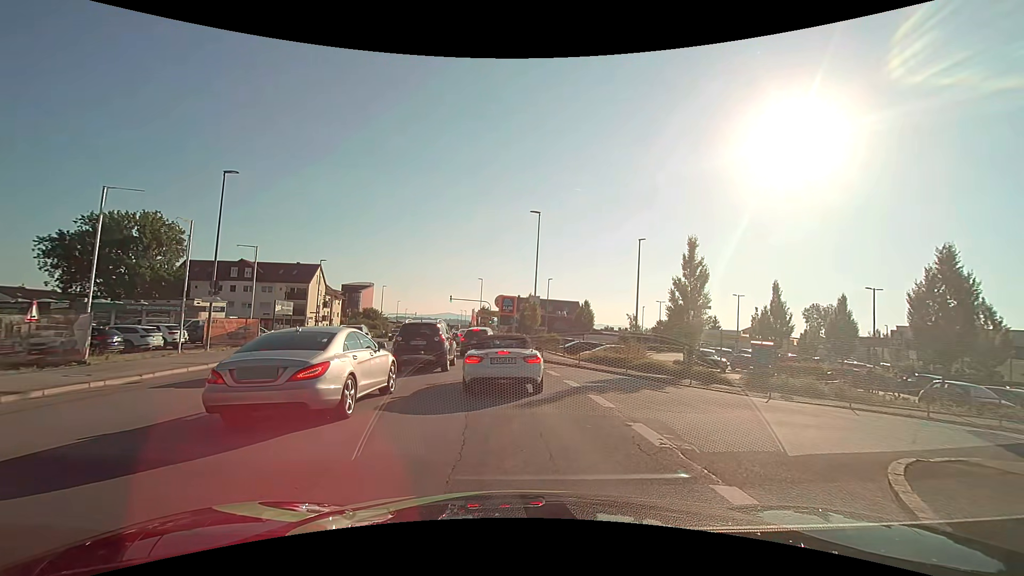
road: tertiary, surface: asphalt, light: Day
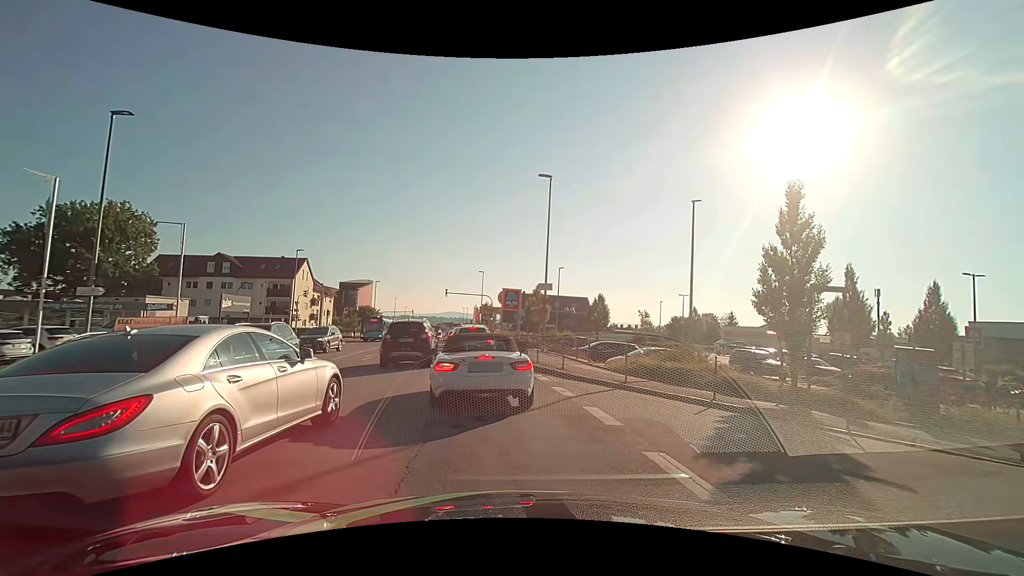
(-0.1, +8.2) m; 0°
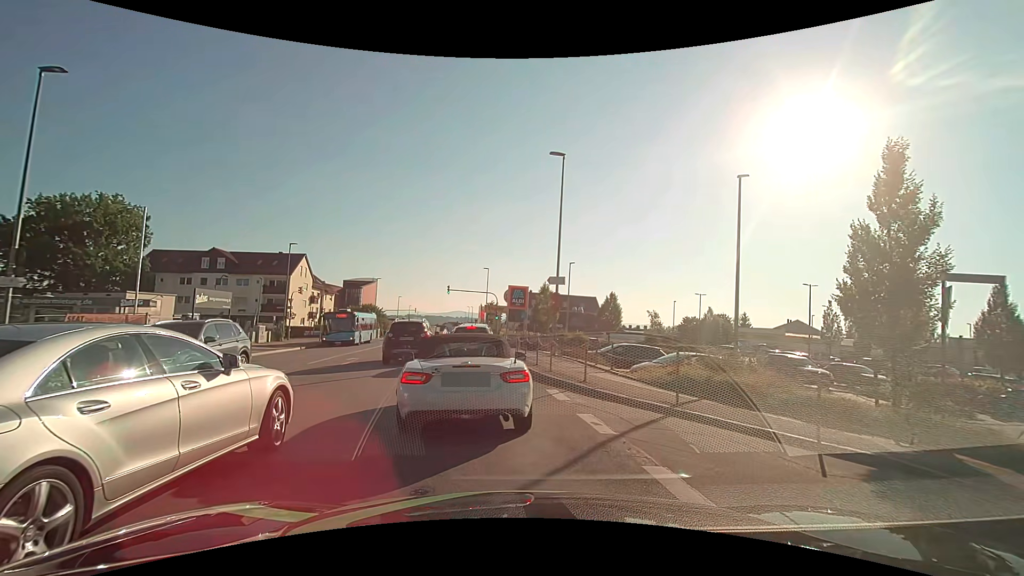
(-0.1, +3.5) m; -1°
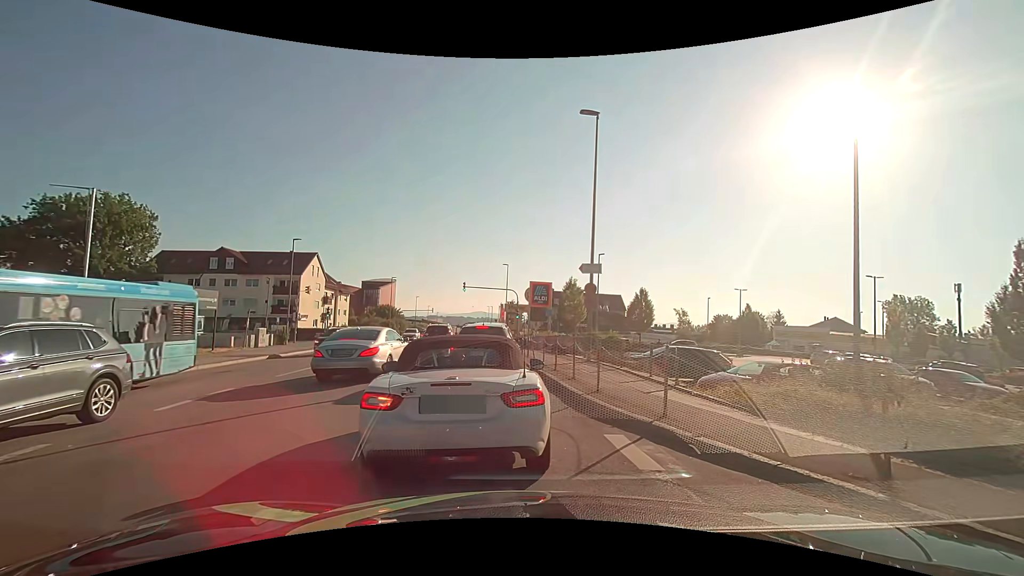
(-0.1, +4.4) m; -1°
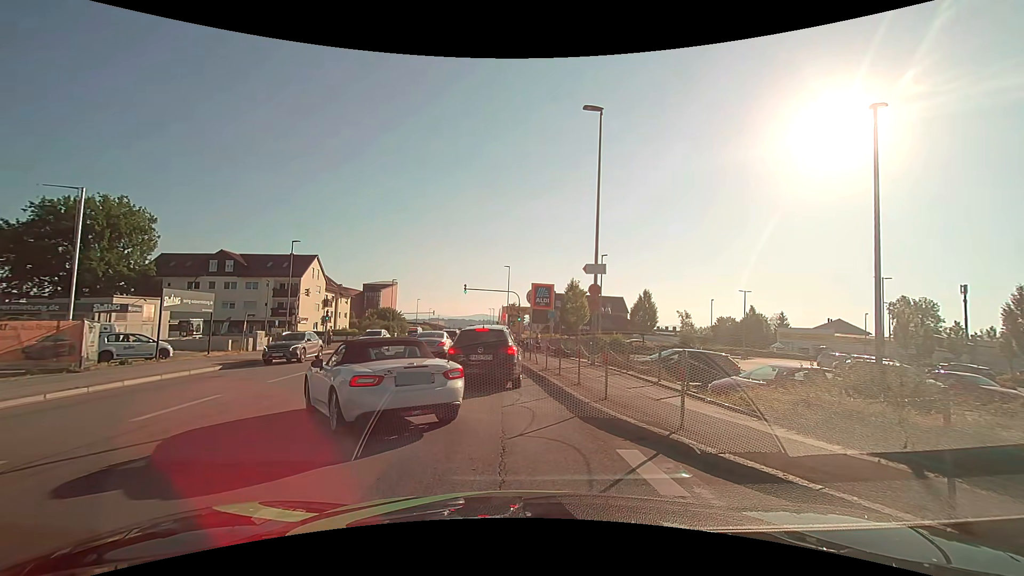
(0.0, +0.7) m; 0°
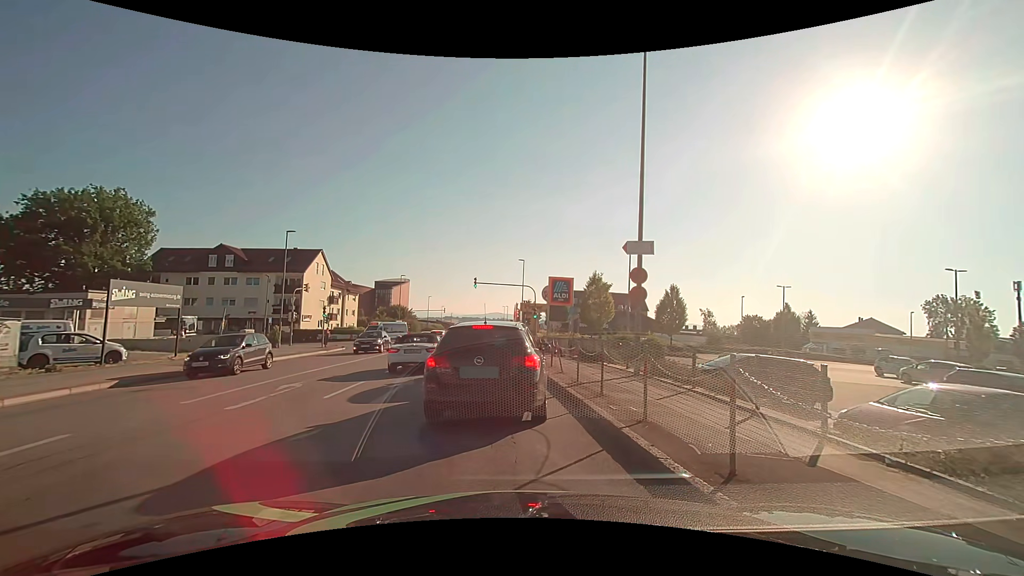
(-0.2, +4.7) m; -3°
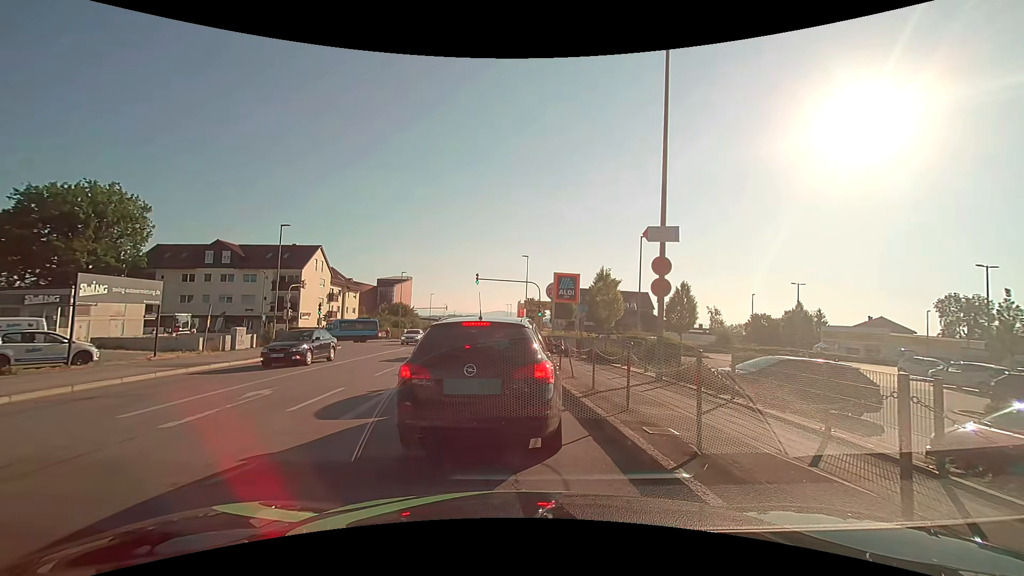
(0.0, +1.8) m; -1°
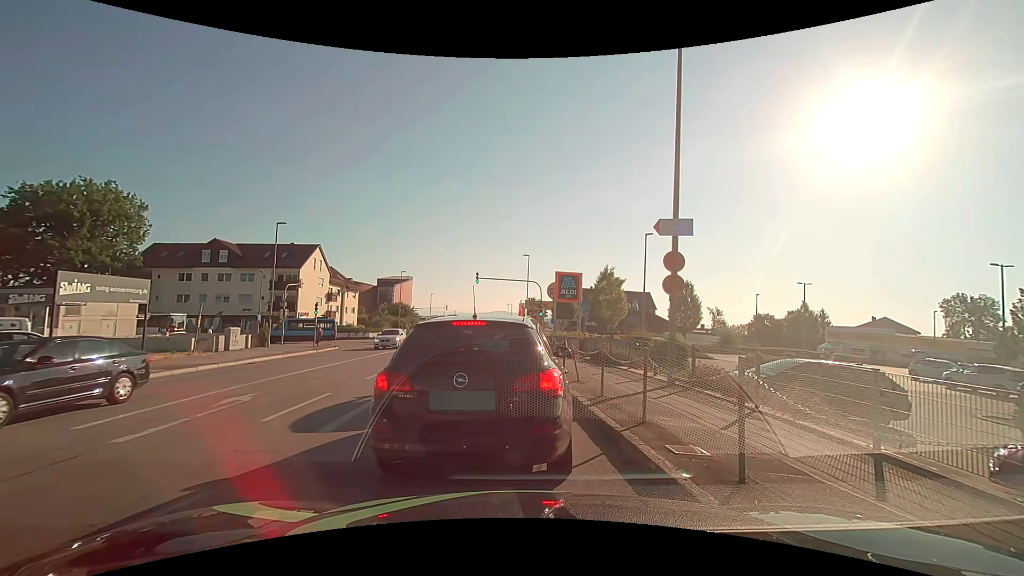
(0.0, +0.8) m; 0°
